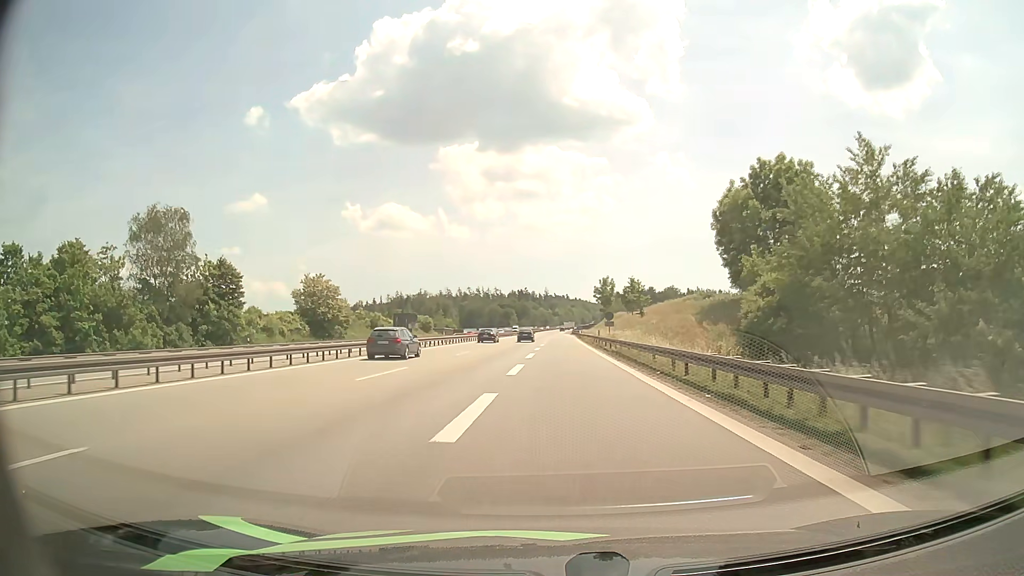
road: motorway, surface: asphalt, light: Day
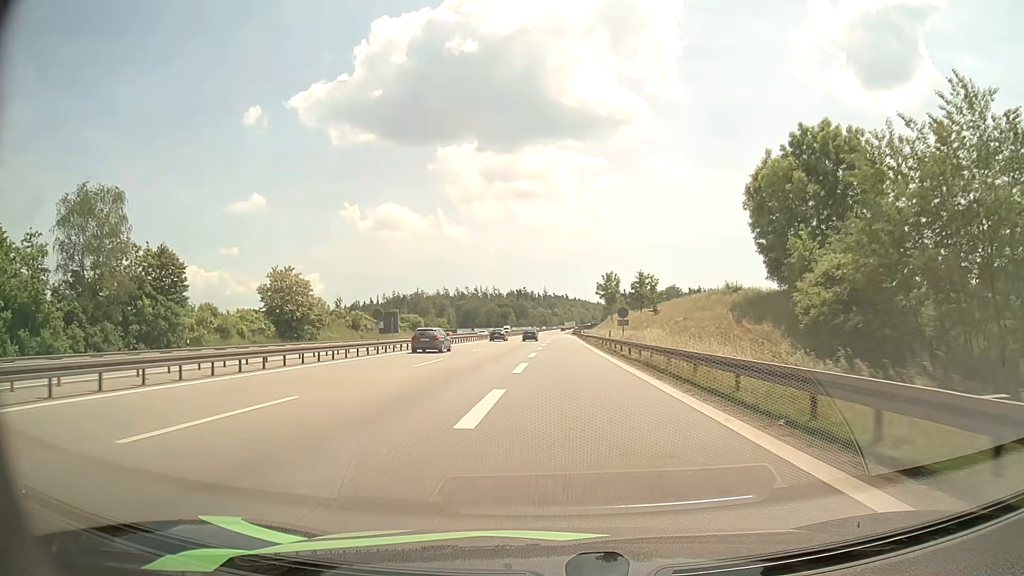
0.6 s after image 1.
(0.0, +11.0) m; 0°
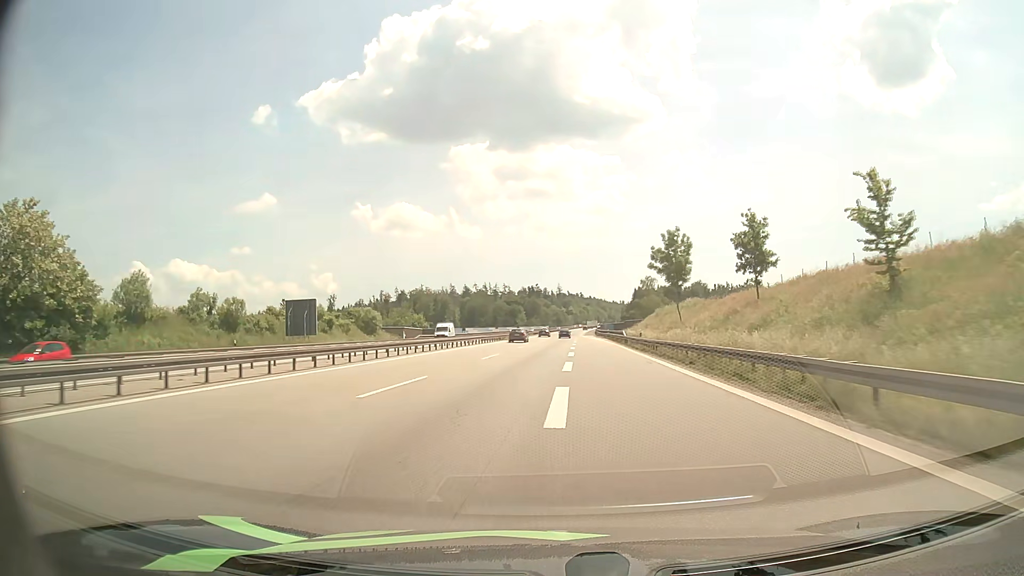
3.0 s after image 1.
(-0.4, +47.7) m; -1°
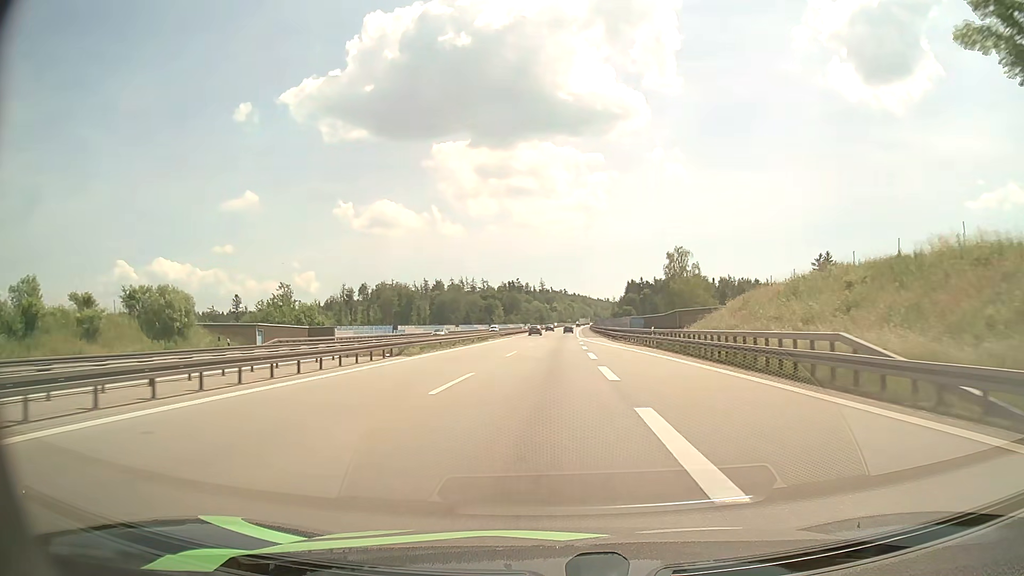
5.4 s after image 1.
(+0.5, +52.8) m; +1°
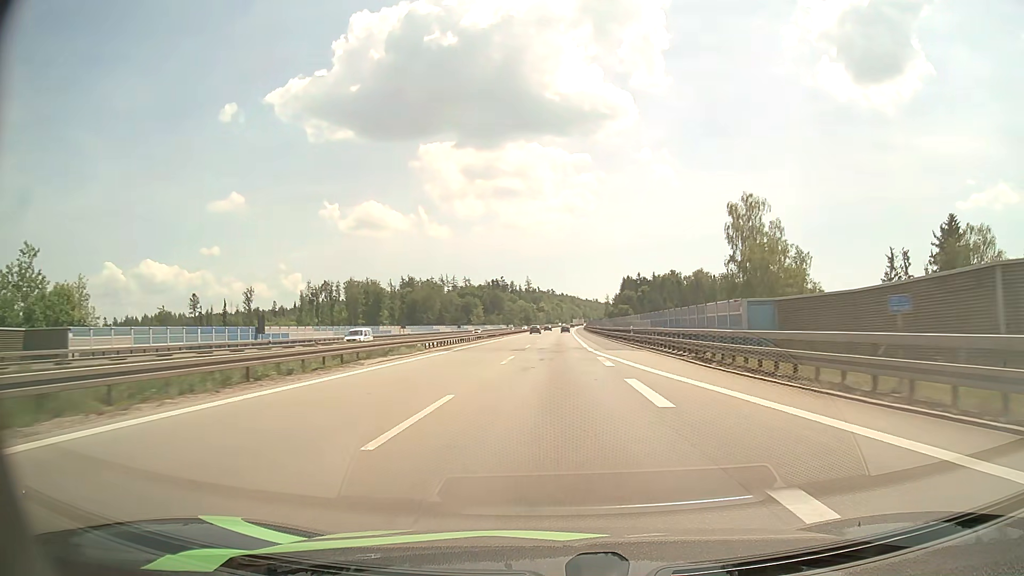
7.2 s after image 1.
(+0.4, +42.2) m; +1°
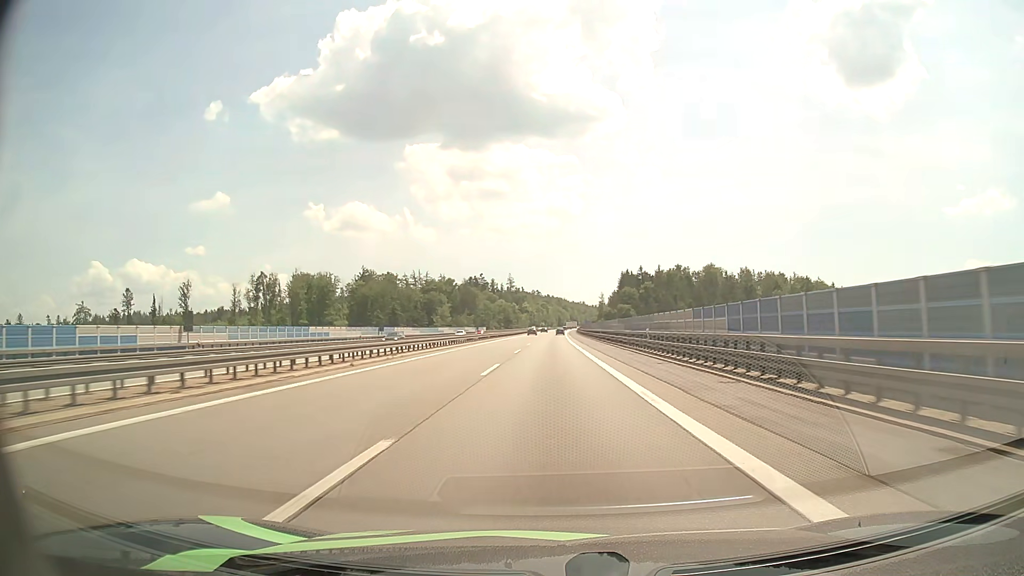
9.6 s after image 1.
(+0.8, +59.1) m; +1°
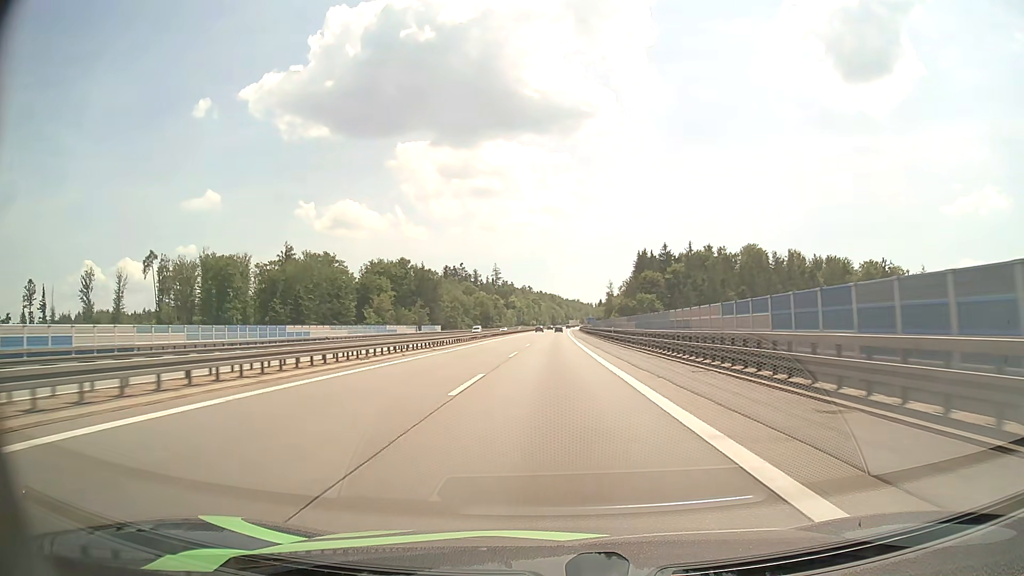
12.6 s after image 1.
(+0.4, +77.7) m; +1°
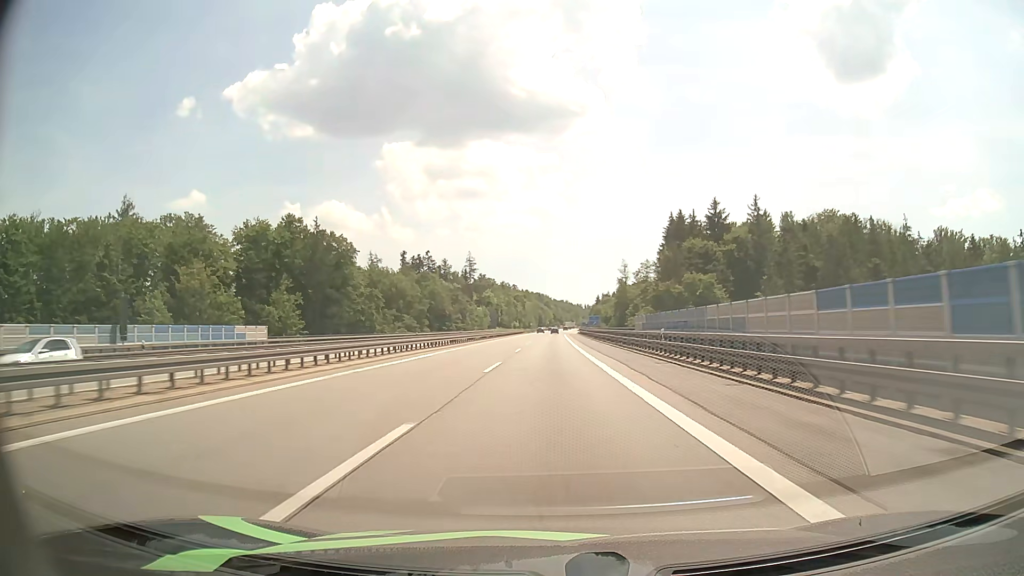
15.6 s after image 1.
(+0.8, +81.0) m; +1°
(0, +10) (0, +20) (0, +30) (0, +40) (0, +50) (0, +60) (0, +70) (0, +80) (0, +90) (0, +100) m
